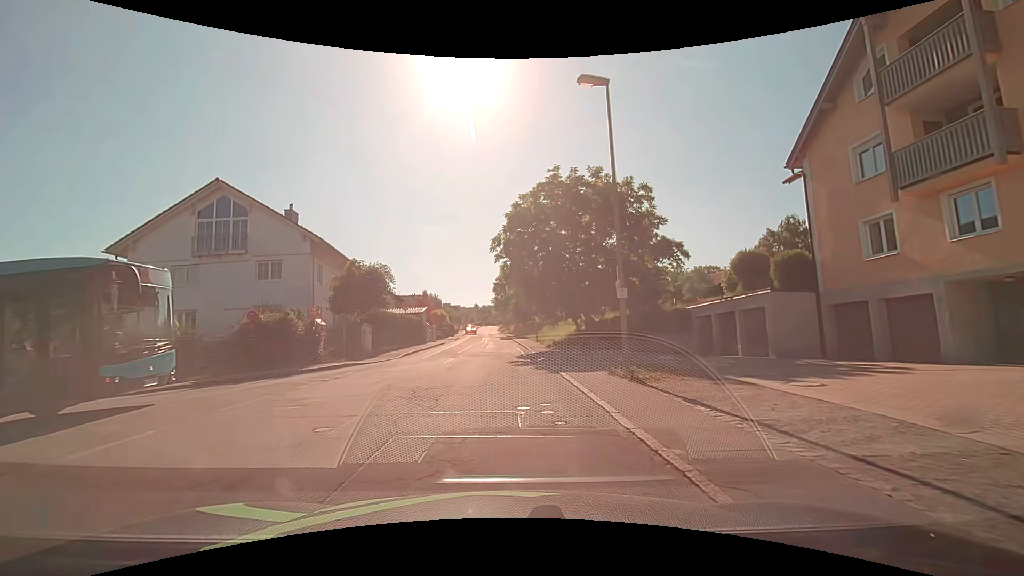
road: unclassified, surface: asphalt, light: Day
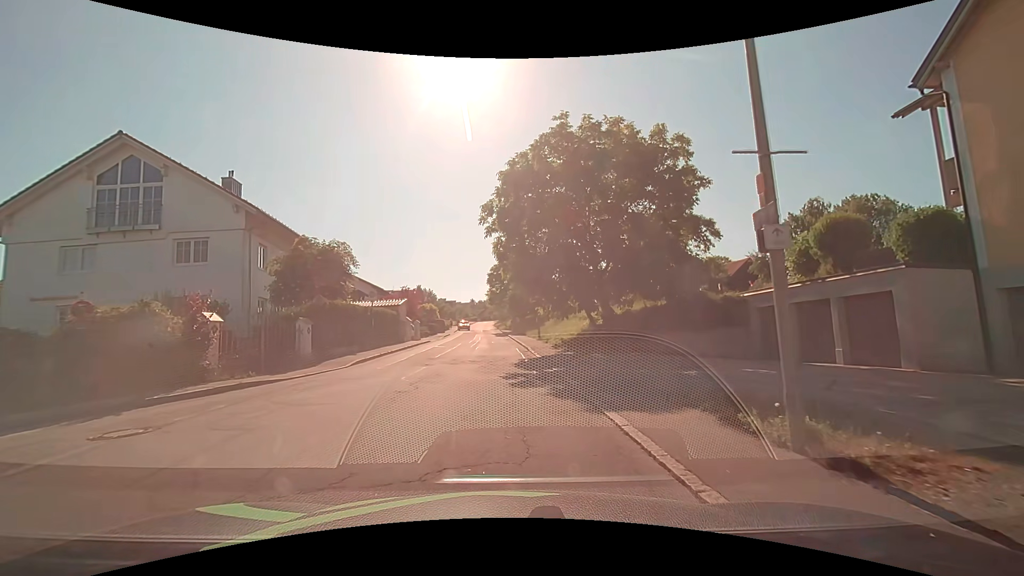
(-0.1, +7.0) m; -2°
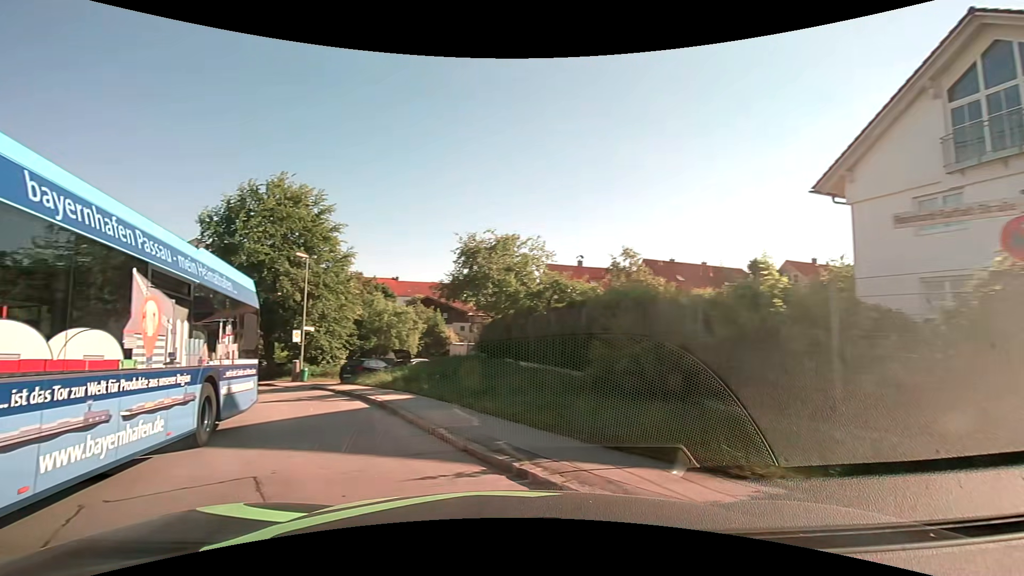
(-4.8, +8.4) m; -81°
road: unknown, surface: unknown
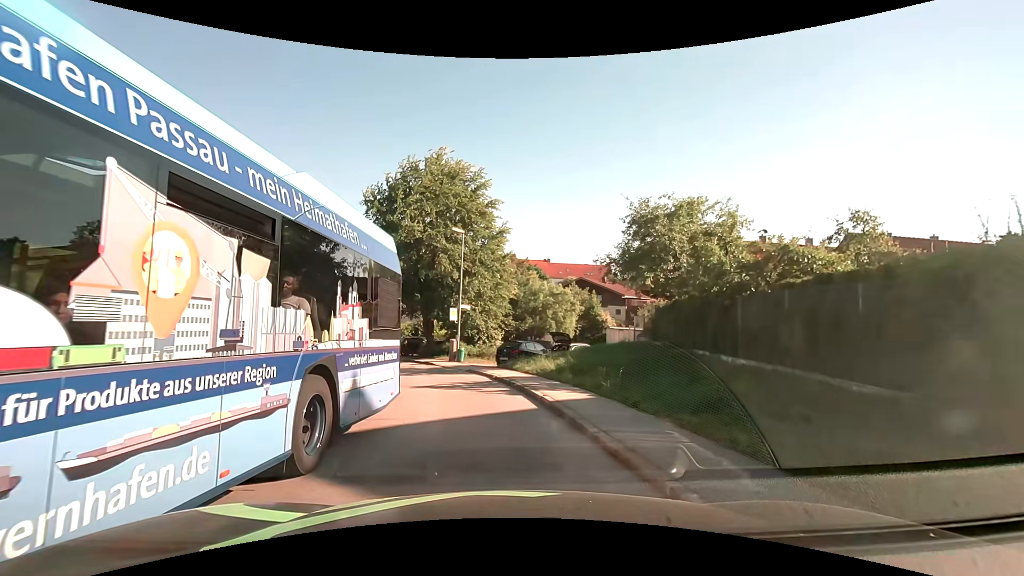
(-0.6, +3.6) m; -15°
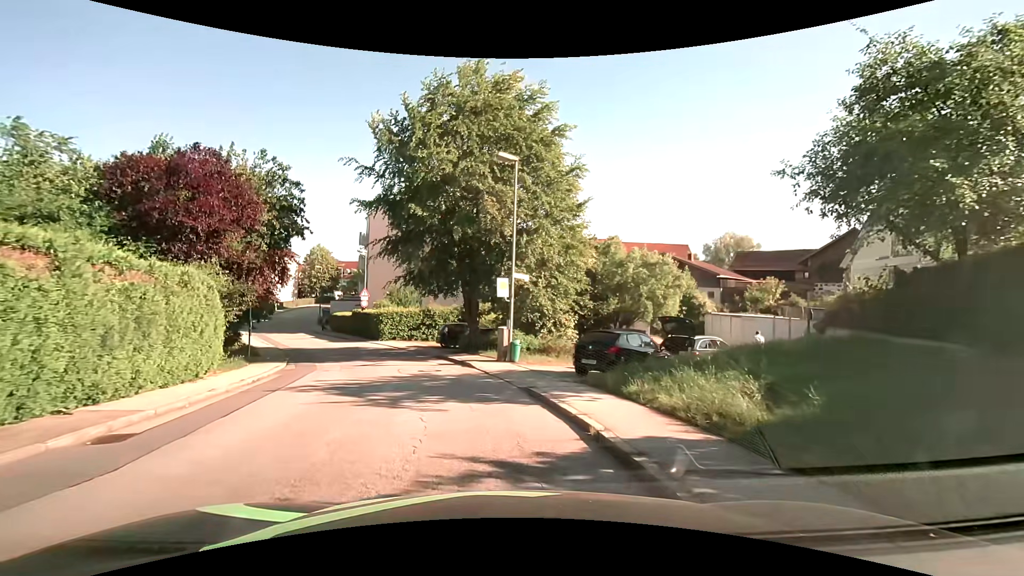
(-0.6, +11.0) m; -7°
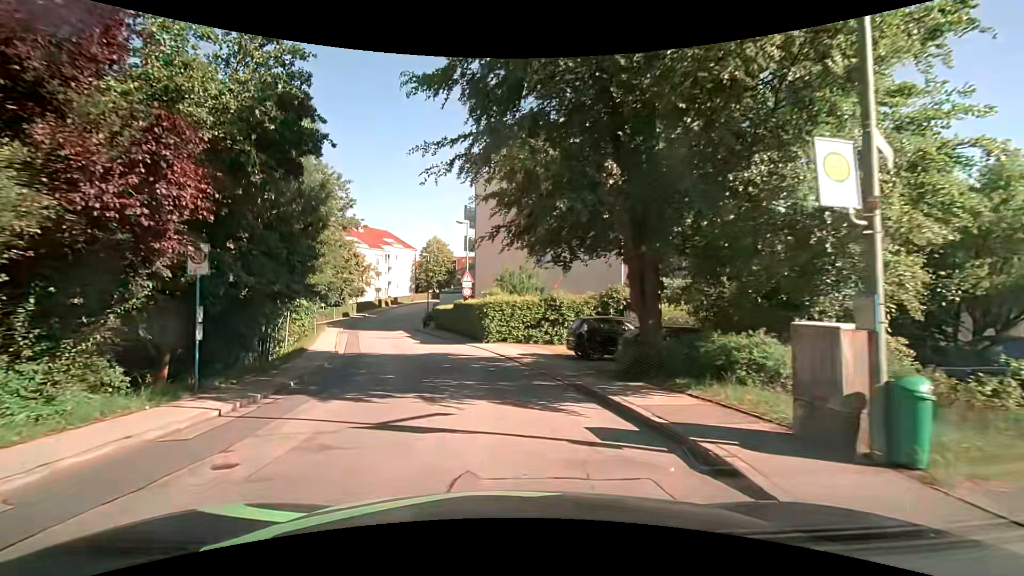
(-2.0, +13.5) m; -15°
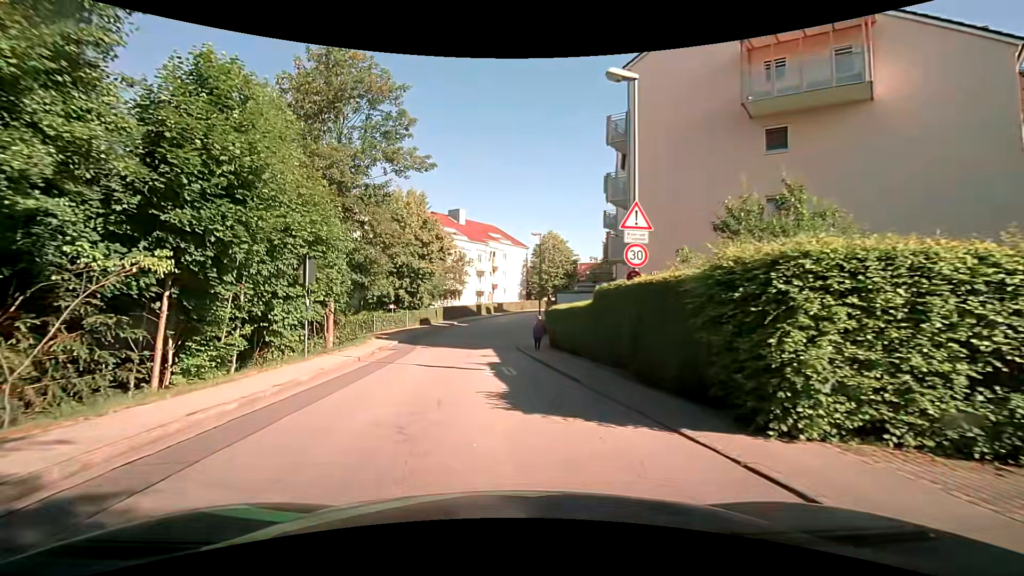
(-2.6, +20.7) m; -14°
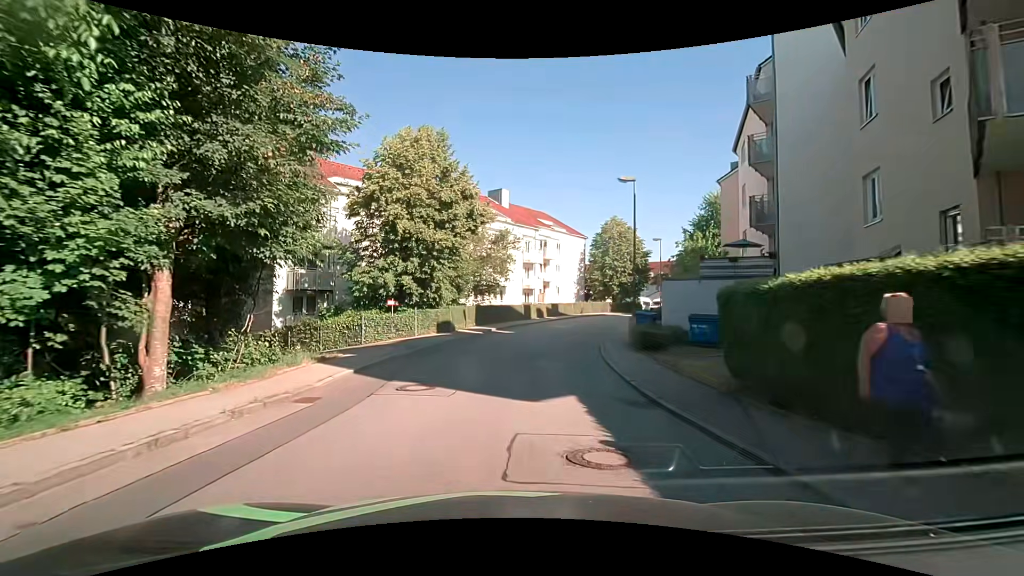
(-0.9, +15.8) m; -5°
